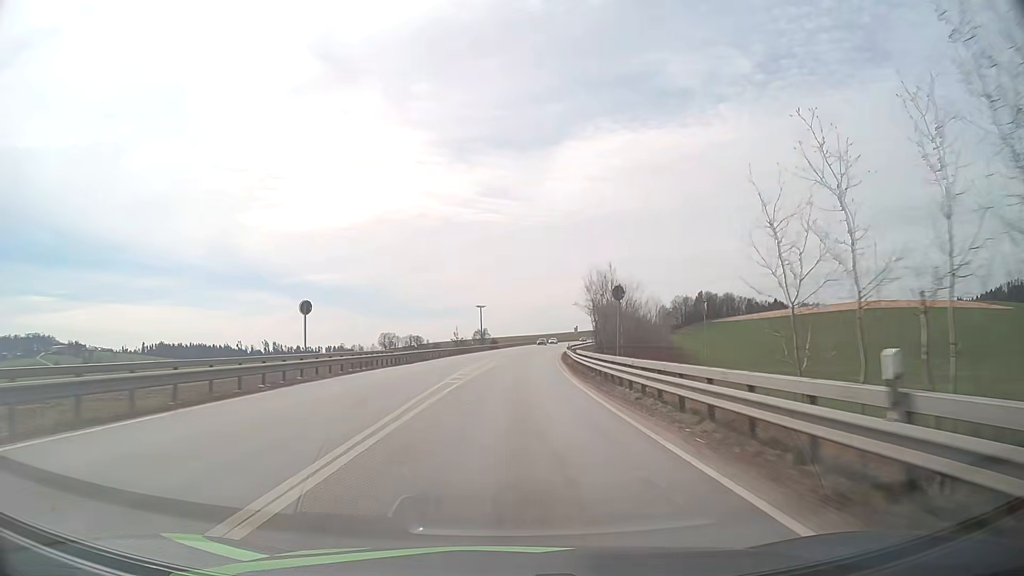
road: primary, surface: asphalt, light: Day
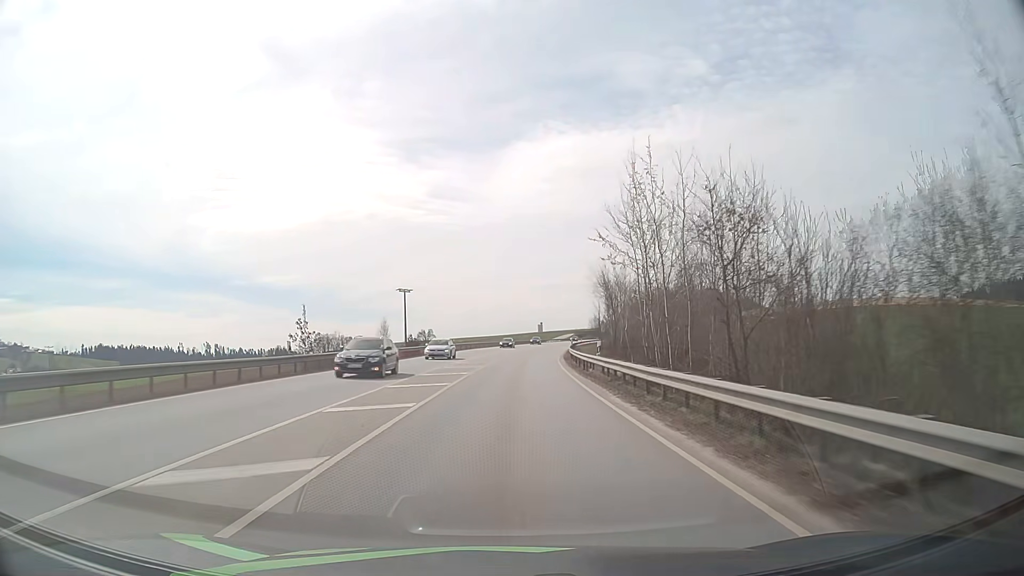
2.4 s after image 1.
(+2.5, +59.6) m; +5°
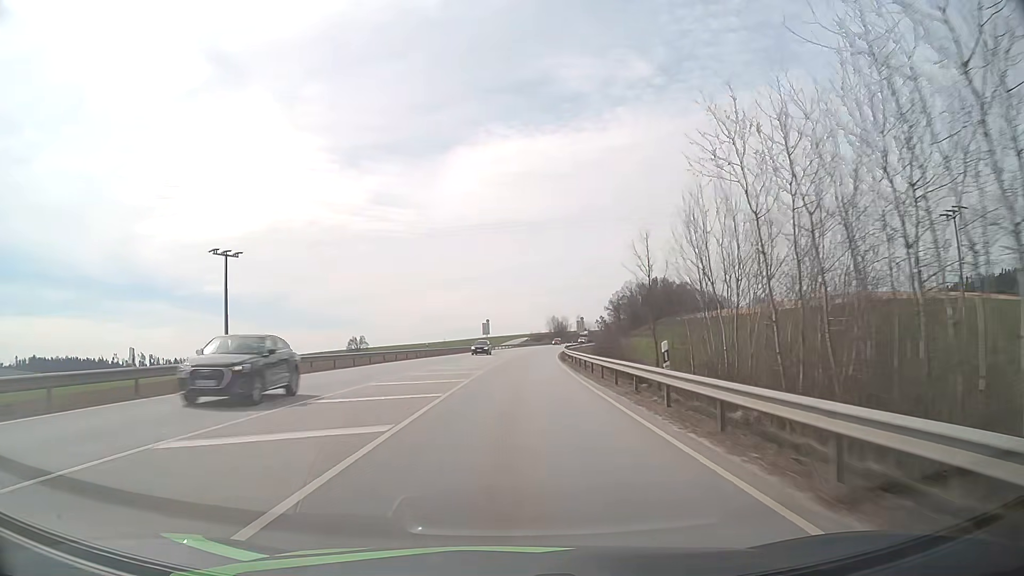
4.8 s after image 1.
(+2.4, +59.7) m; +5°
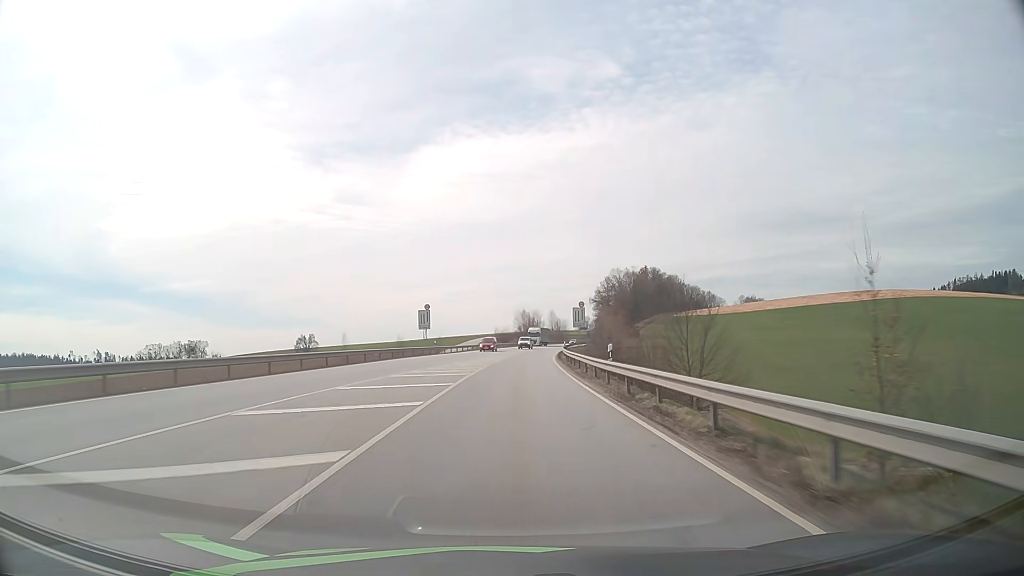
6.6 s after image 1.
(+1.1, +44.7) m; +3°
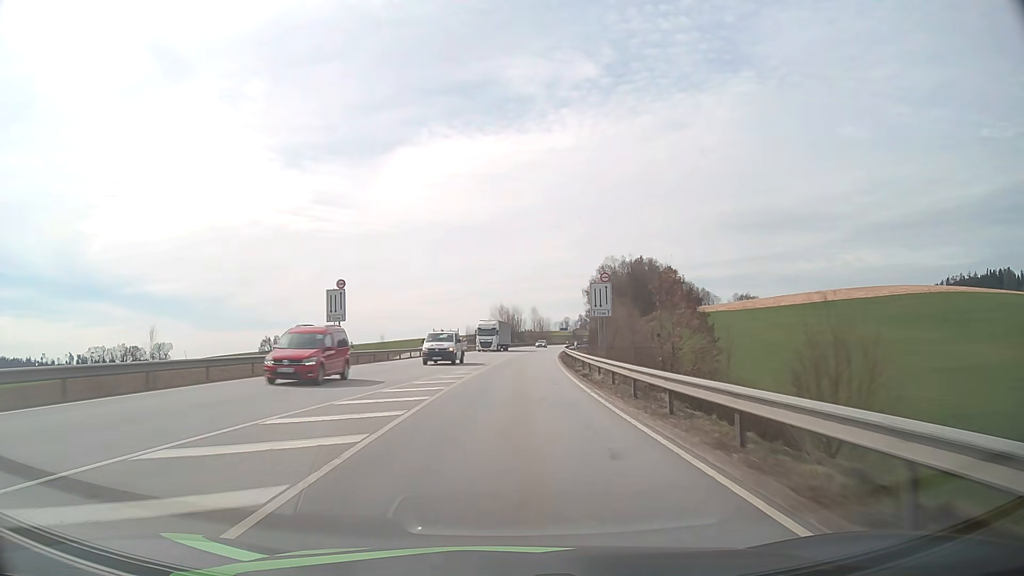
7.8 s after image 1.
(+0.5, +29.8) m; +2°
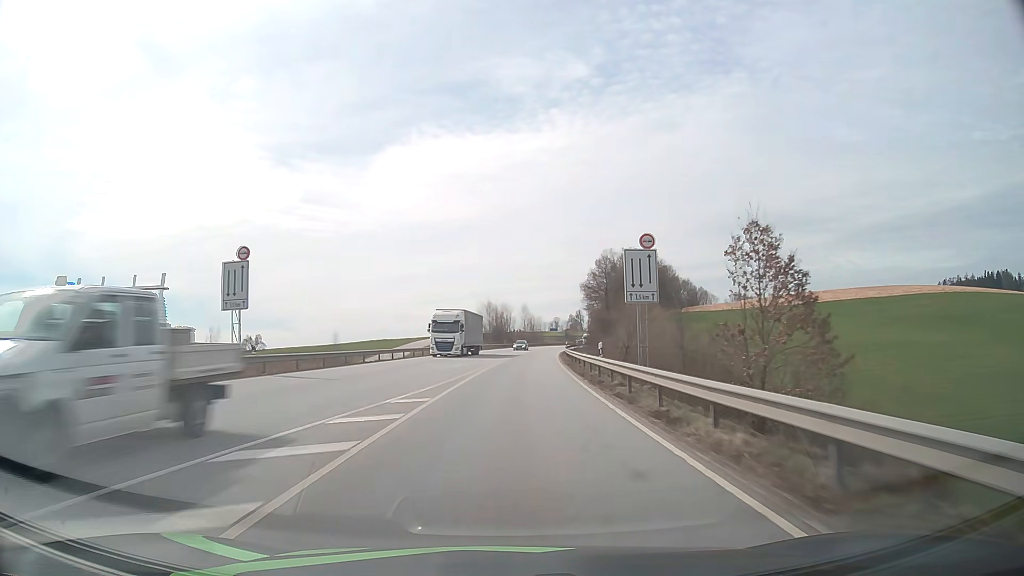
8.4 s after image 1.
(+0.1, +14.9) m; +1°
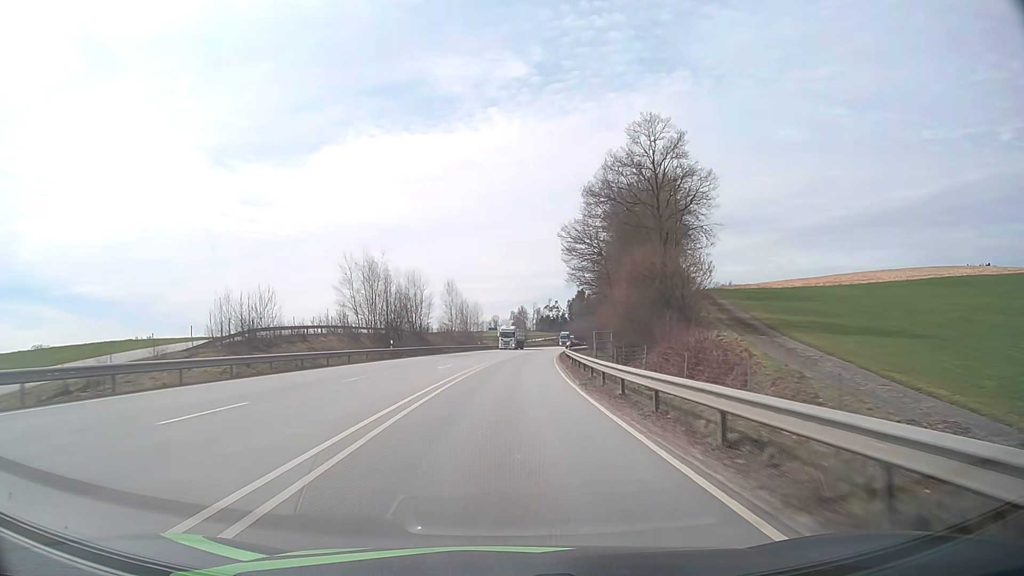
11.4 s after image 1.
(+3.5, +73.7) m; +5°
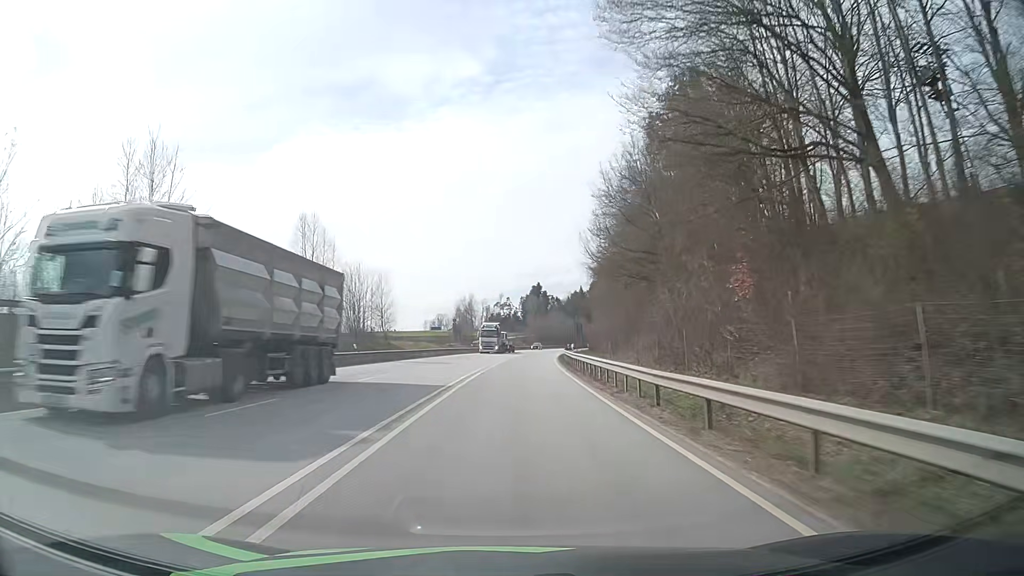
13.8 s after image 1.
(+1.9, +58.4) m; +4°
(0, +10) (0, +20) (+1, +30) (+1, +40) (+2, +50) (+2, +60) (+3, +70) (+4, +80) (+5, +90) (+6, +100) m
